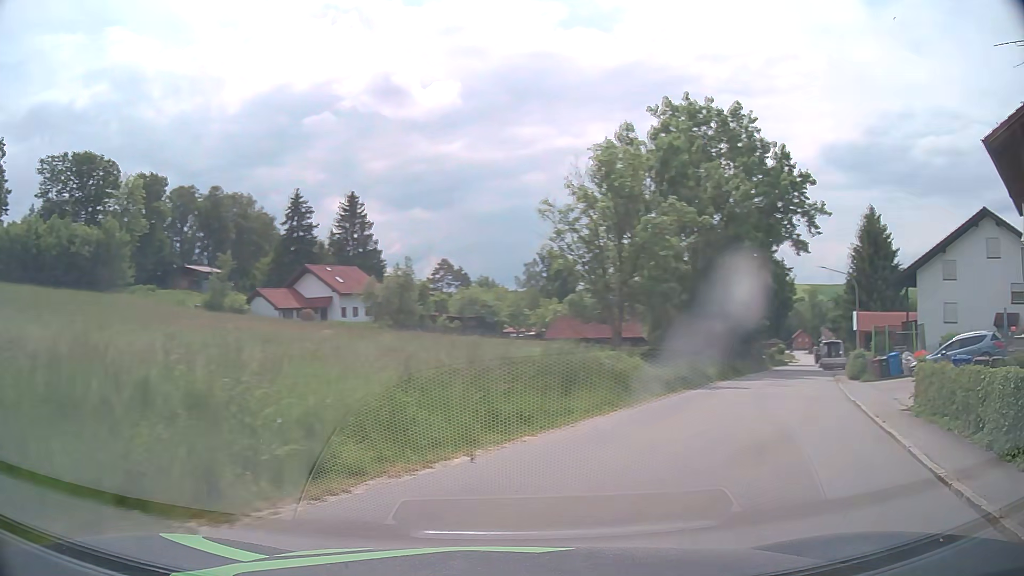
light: Day
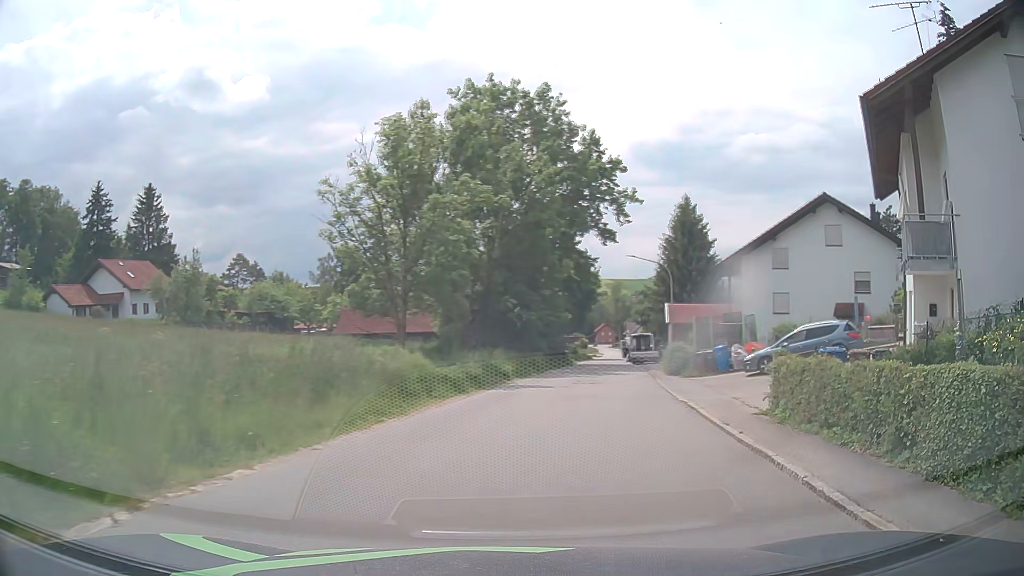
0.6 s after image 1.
(+0.6, +3.3) m; +19°
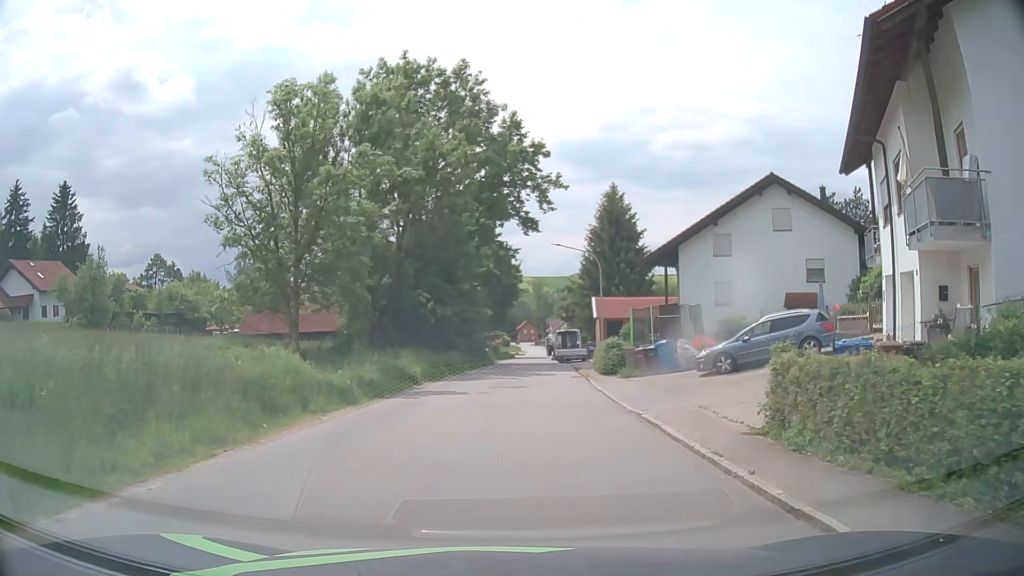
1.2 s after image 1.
(+0.3, +4.1) m; +8°
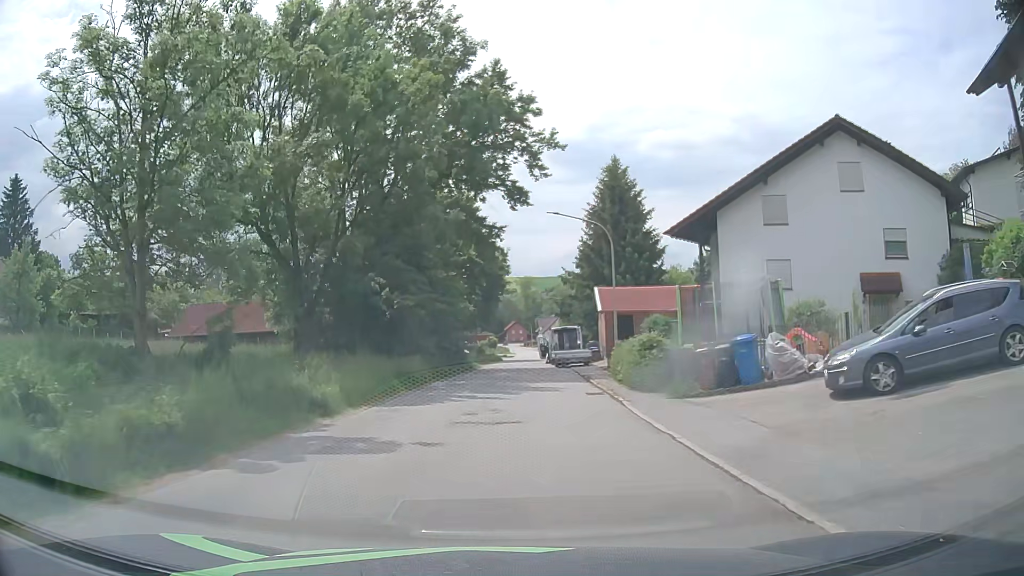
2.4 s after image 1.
(+0.2, +10.3) m; +1°
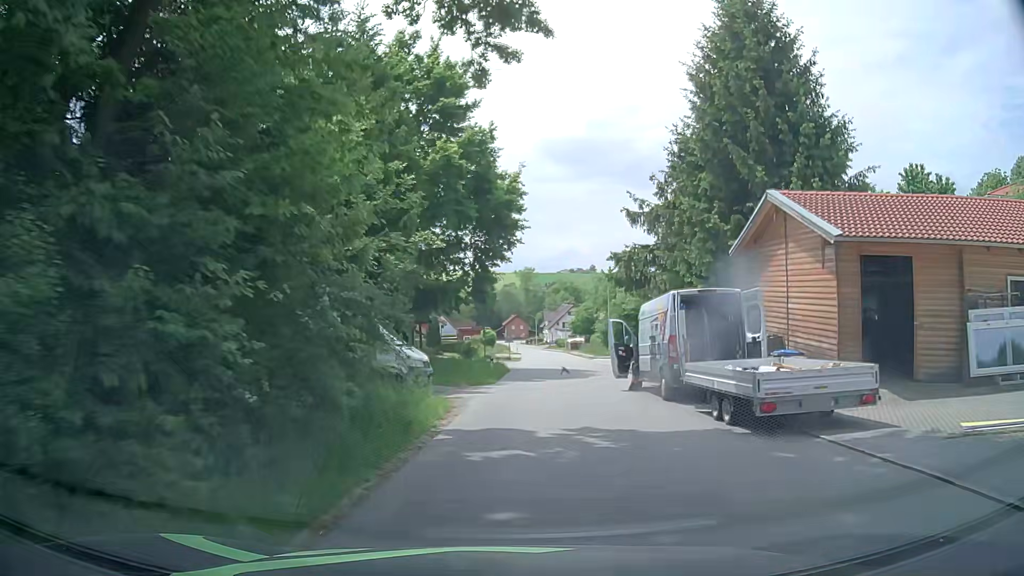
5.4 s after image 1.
(-0.7, +30.7) m; +1°
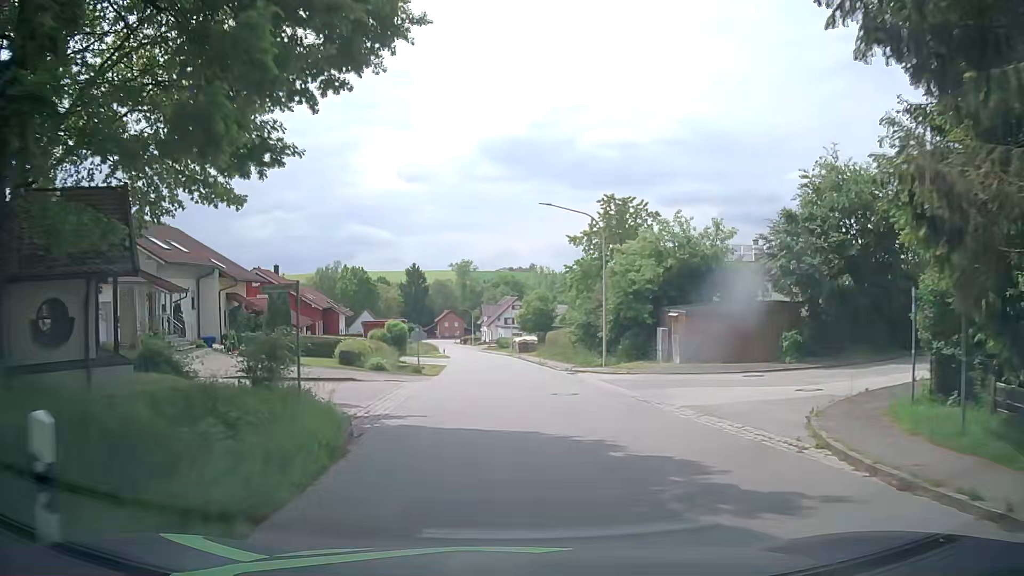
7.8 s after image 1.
(+0.8, +26.5) m; +5°
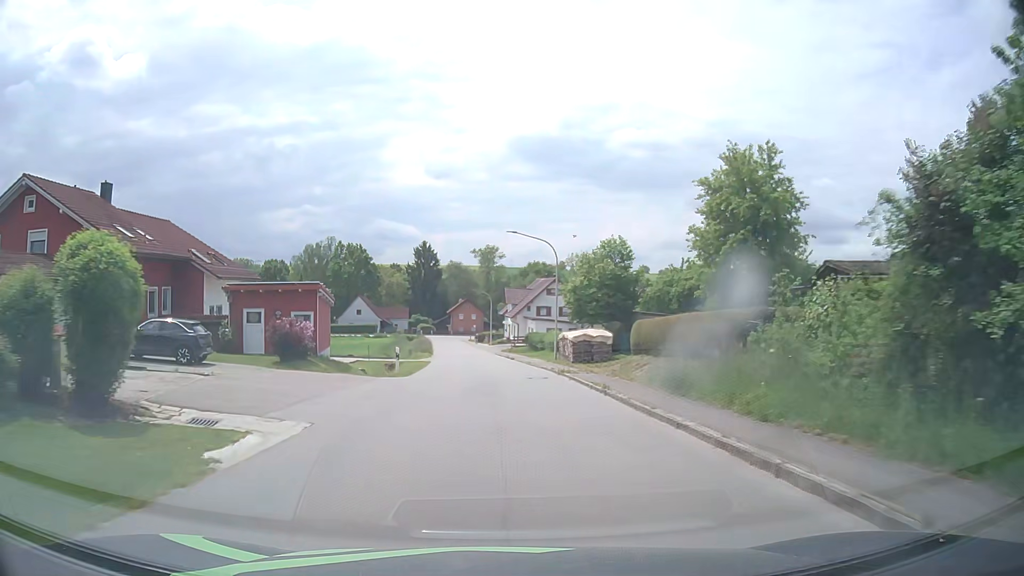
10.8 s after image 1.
(-1.2, +37.9) m; -3°
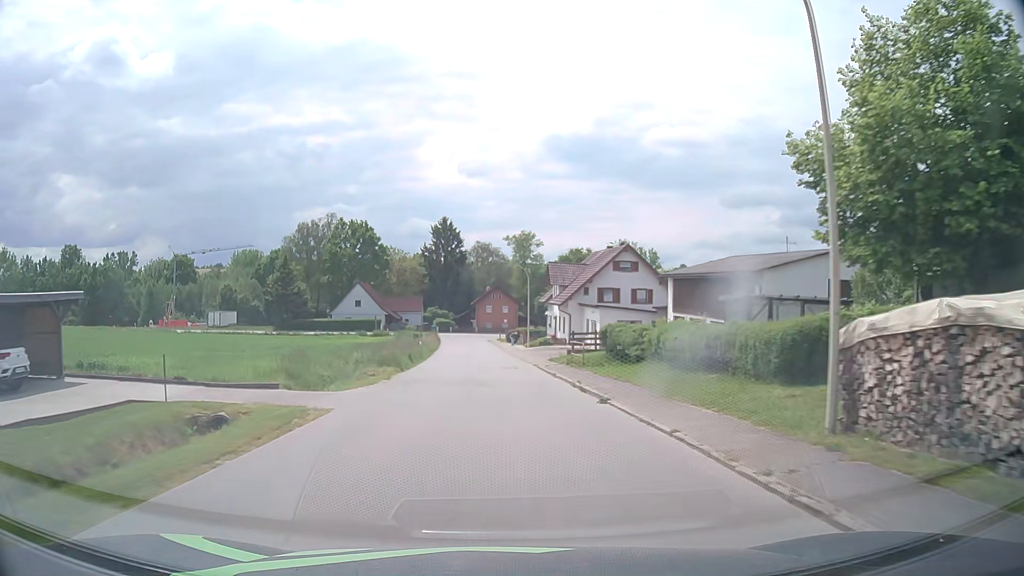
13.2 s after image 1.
(-0.8, +31.1) m; -3°
